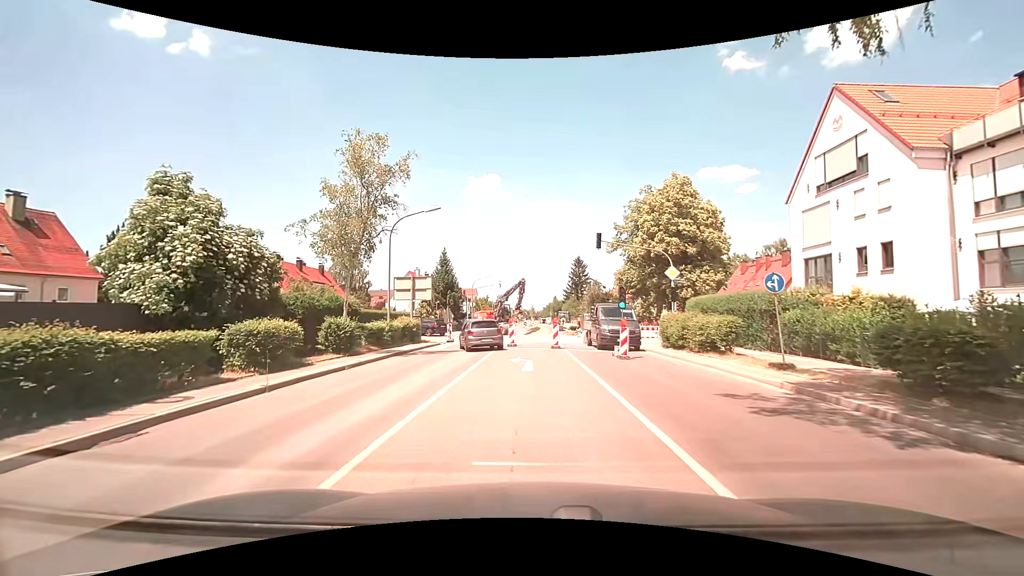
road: secondary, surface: asphalt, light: Day
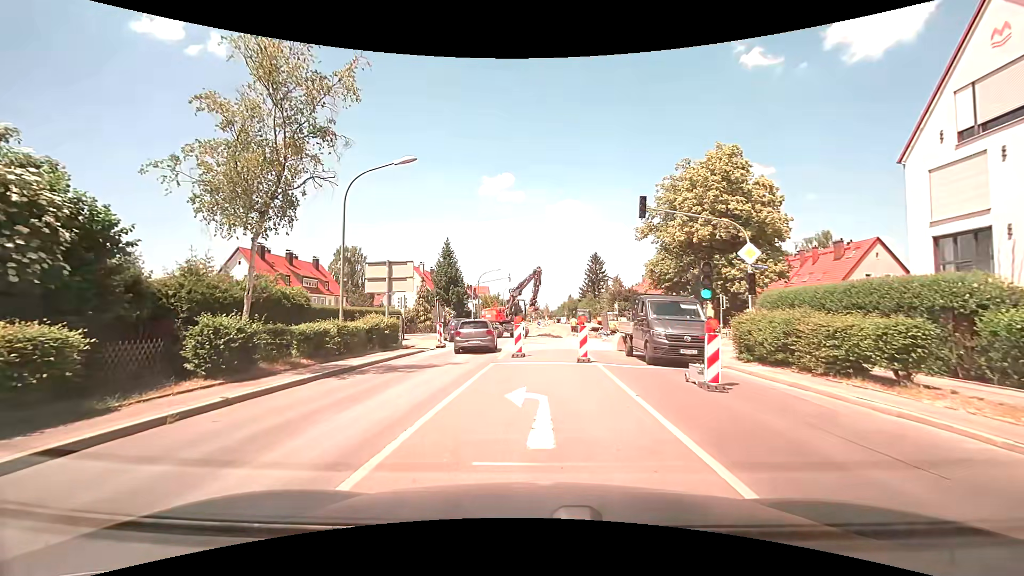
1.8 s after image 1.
(-0.1, +8.0) m; -1°
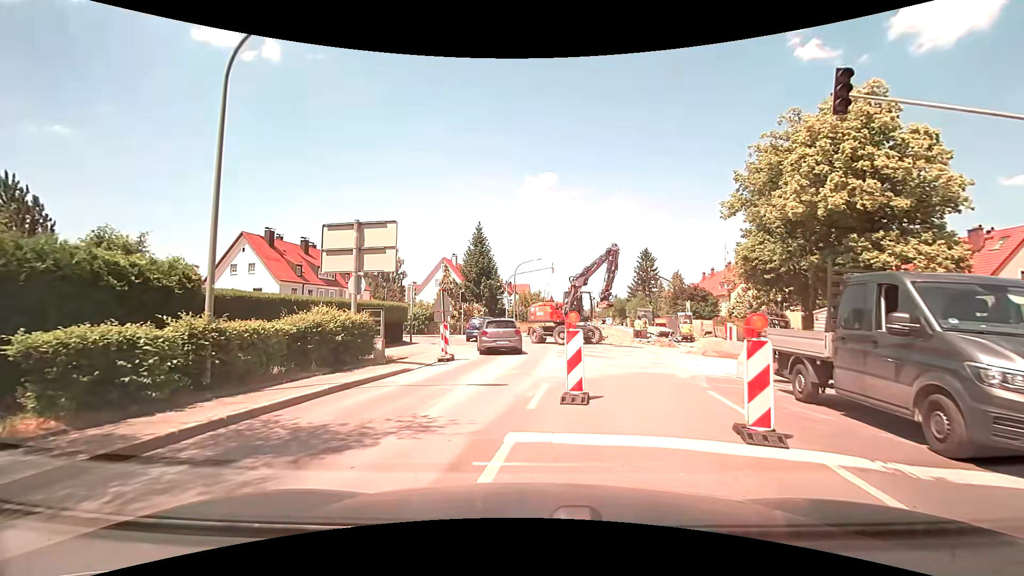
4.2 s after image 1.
(-0.6, +9.7) m; -6°
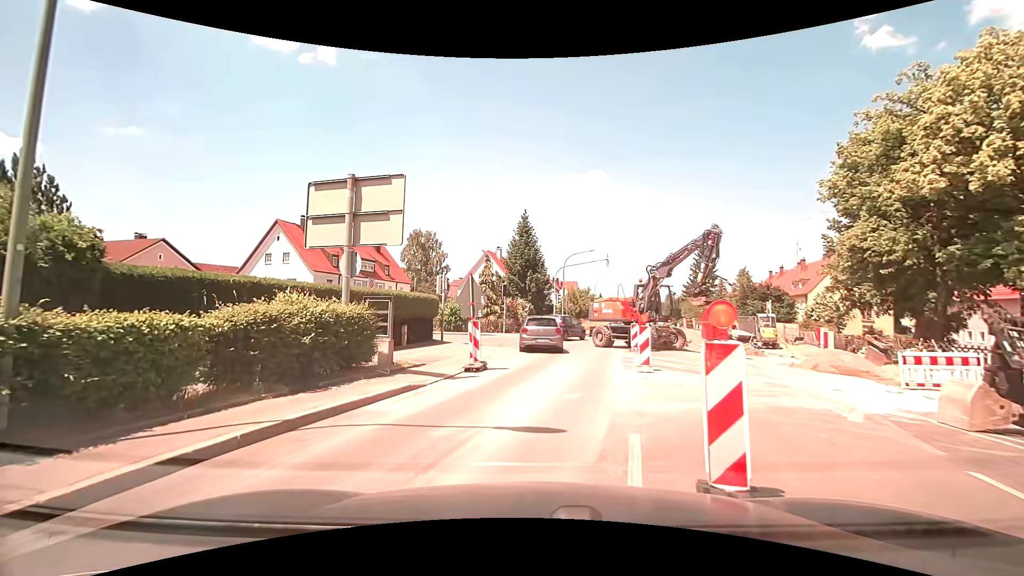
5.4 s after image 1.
(-0.2, +4.5) m; -5°
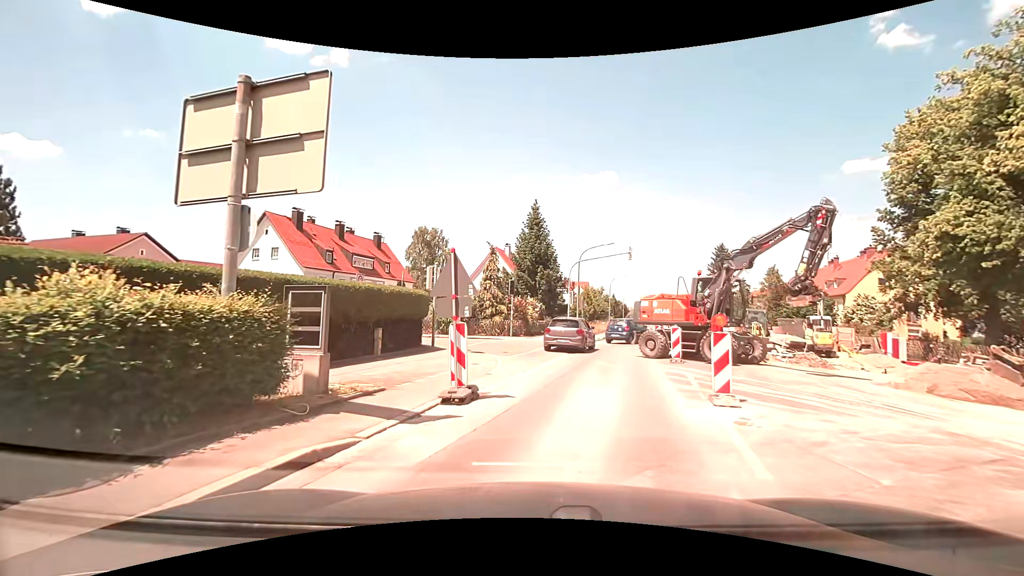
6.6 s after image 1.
(-0.1, +4.6) m; -1°
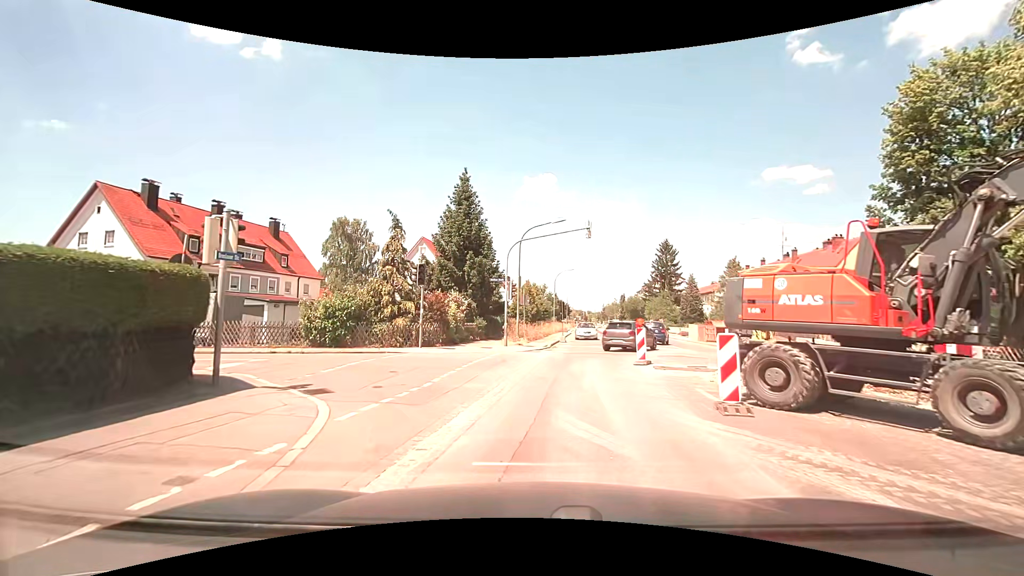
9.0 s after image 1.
(+0.7, +9.6) m; +8°
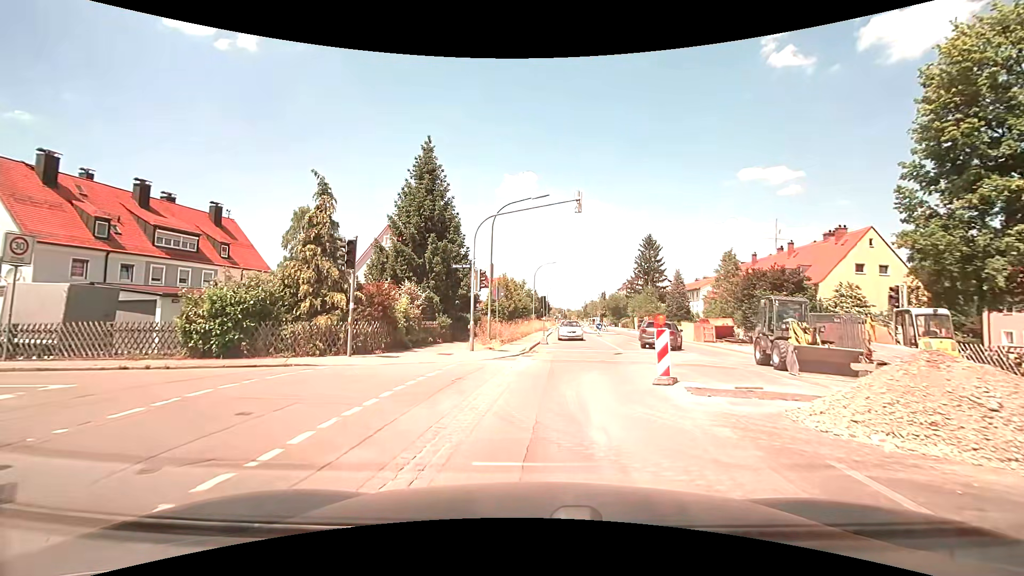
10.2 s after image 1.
(+0.1, +5.5) m; +3°
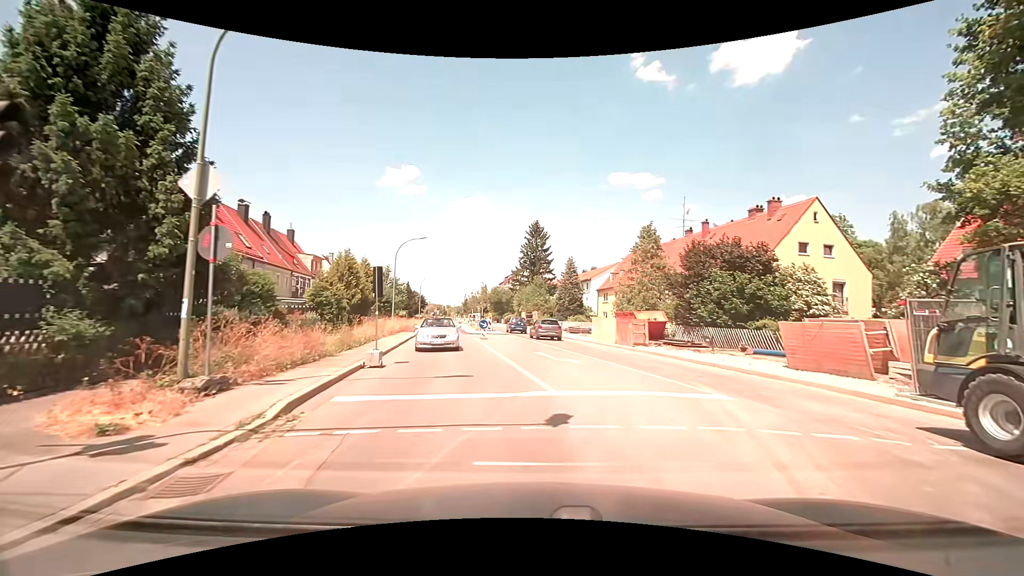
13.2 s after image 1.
(+1.0, +14.5) m; +13°
(+1, +10) (+3, +20) (+2, +30) (0, +40) (-1, +50) (-3, +59) (-5, +69) (-6, +79) (-8, +89) (-10, +99) m
